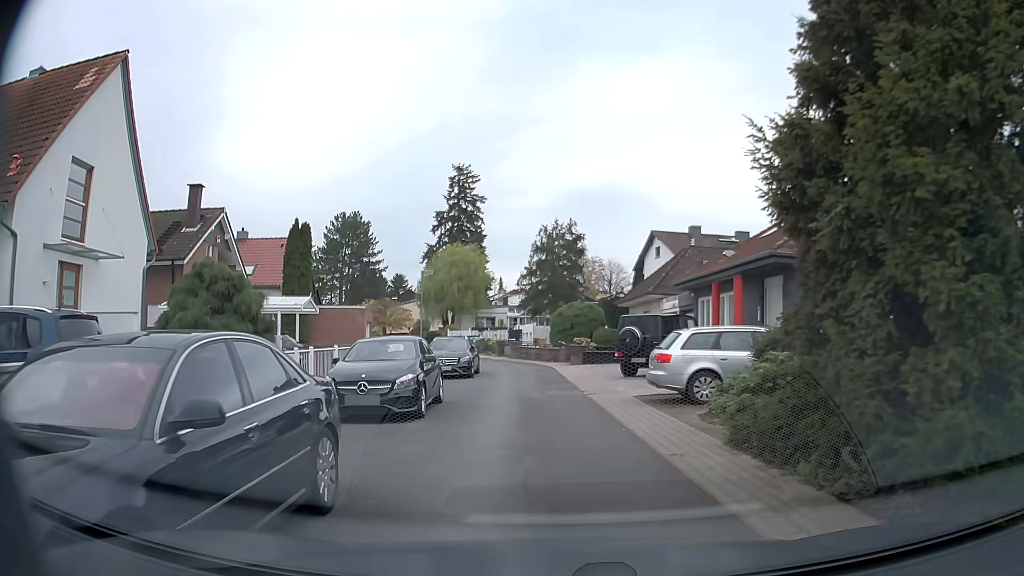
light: Day
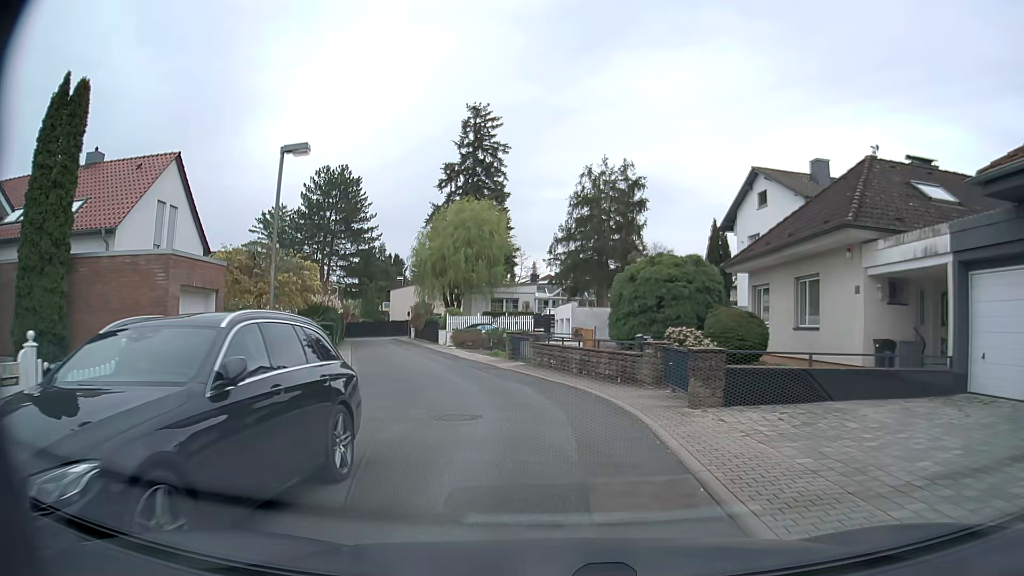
(-0.7, +21.0) m; -2°
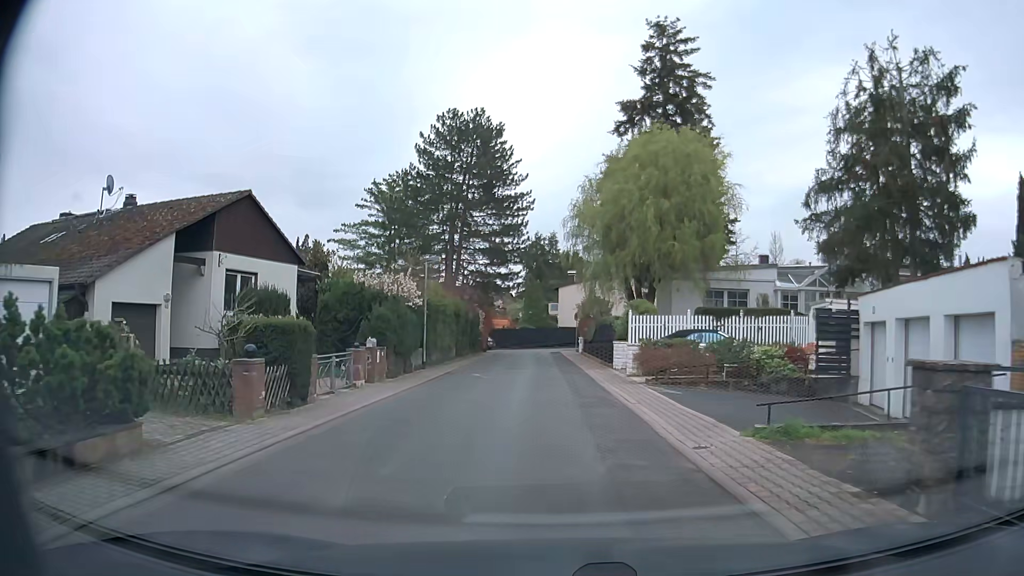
(-2.9, +21.6) m; -17°
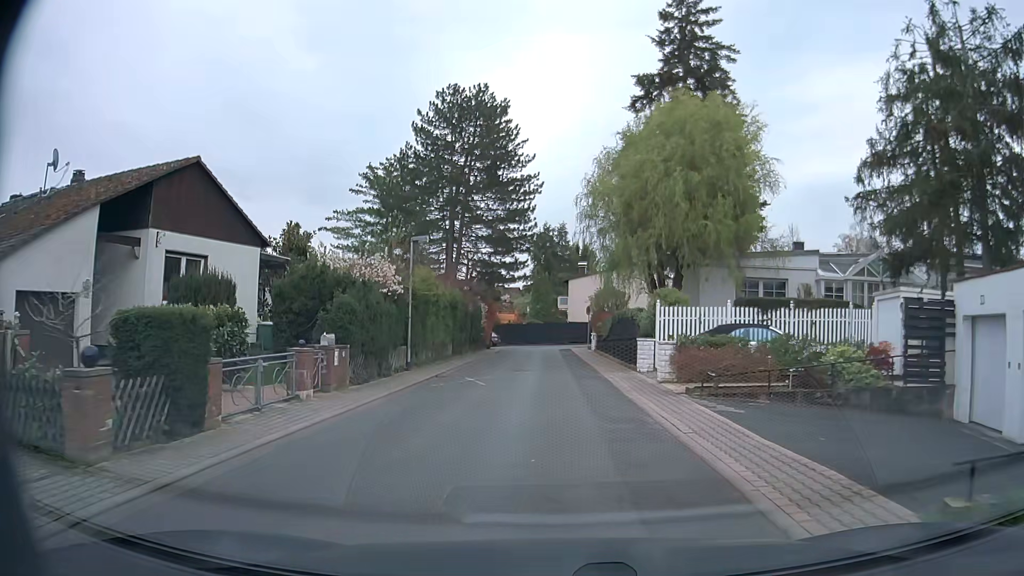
(0.0, +4.4) m; -1°
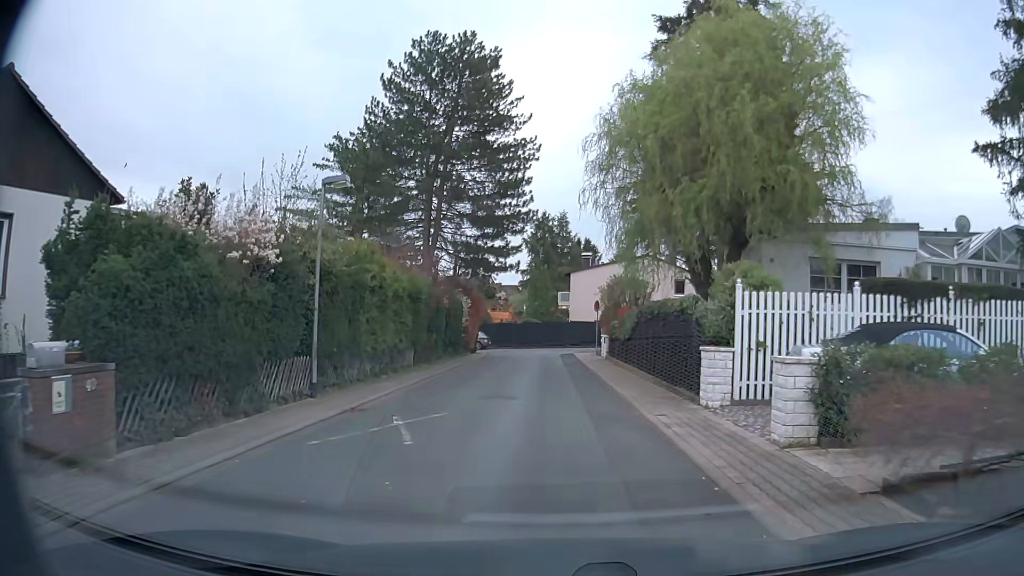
(+0.1, +8.8) m; 0°
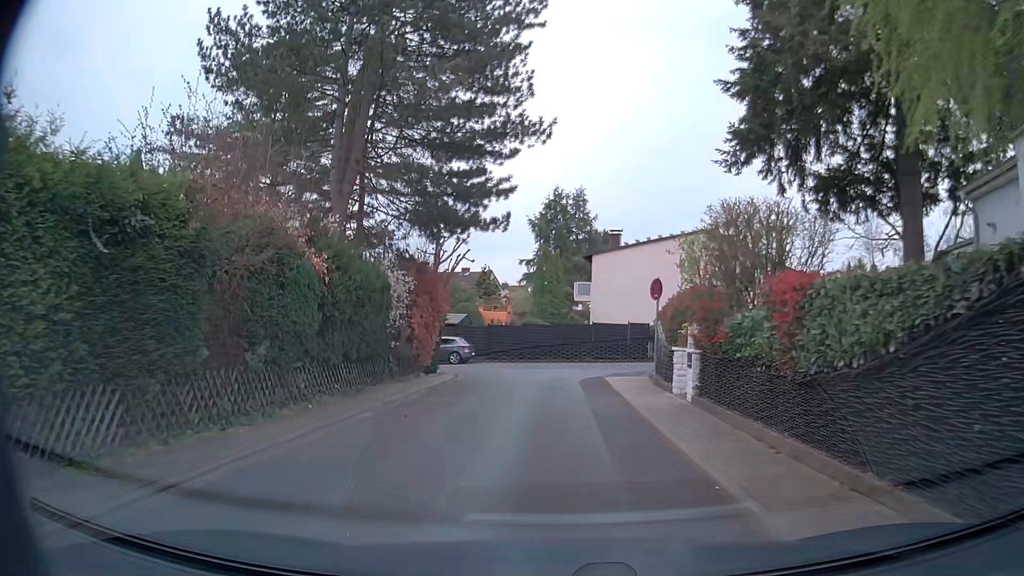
(-0.1, +17.0) m; +1°
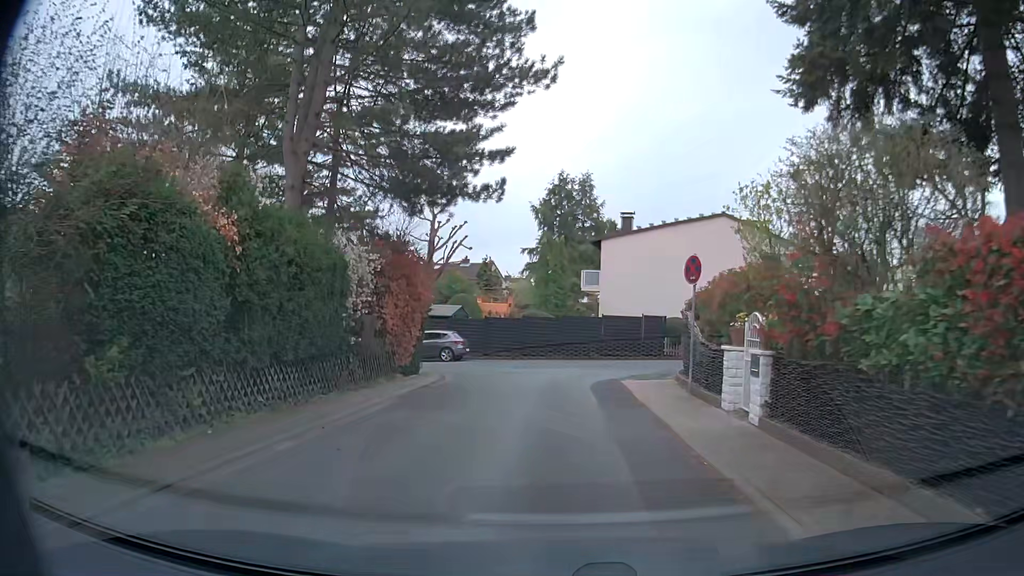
(-0.1, +4.0) m; -1°
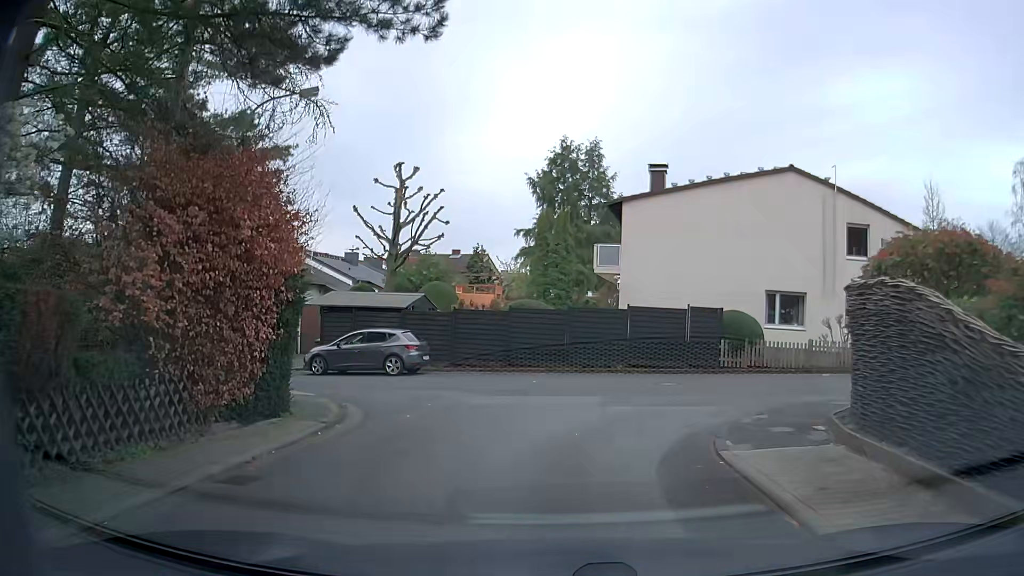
(-0.2, +10.4) m; -1°
